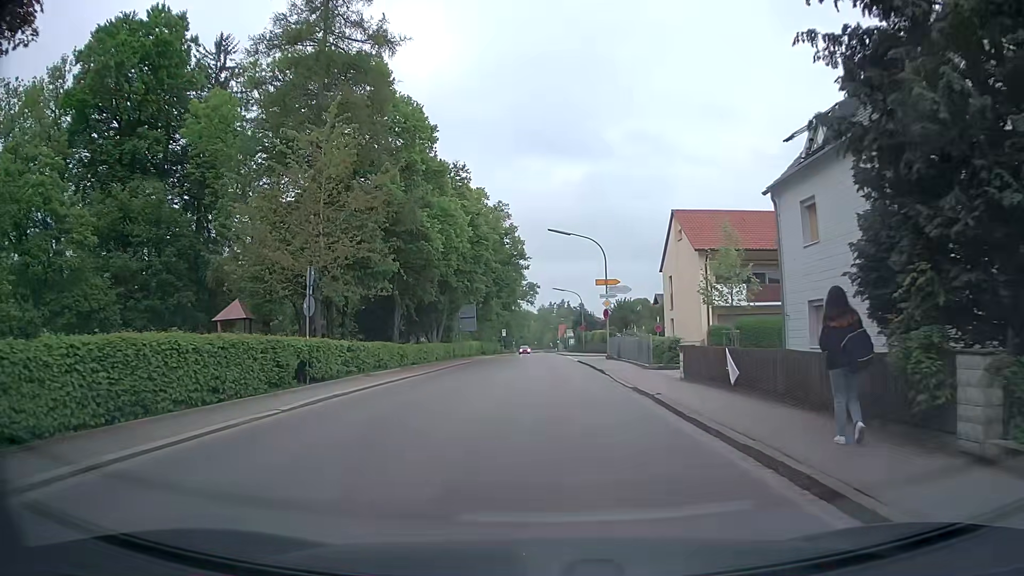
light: Day
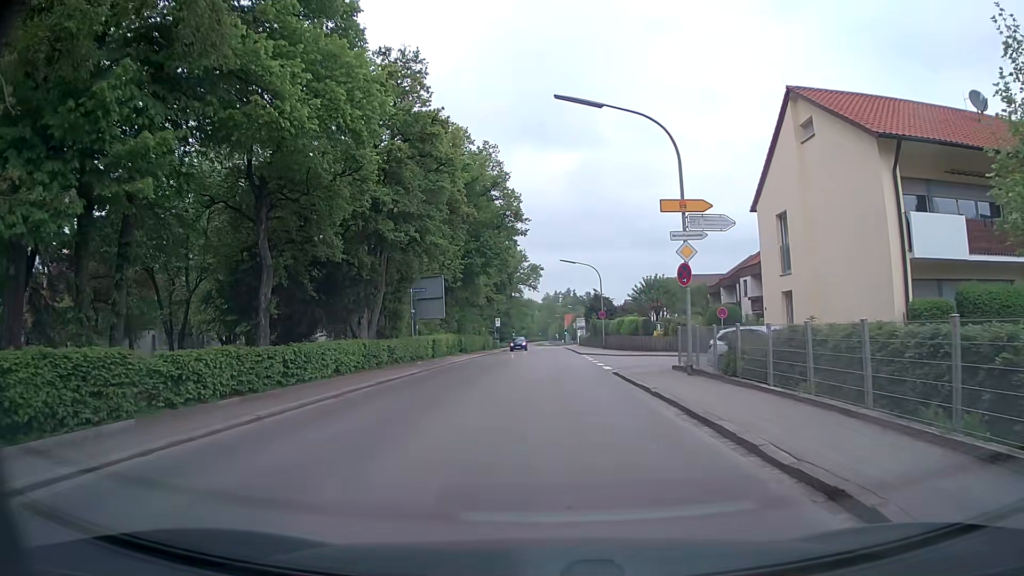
(-0.3, +20.8) m; -2°
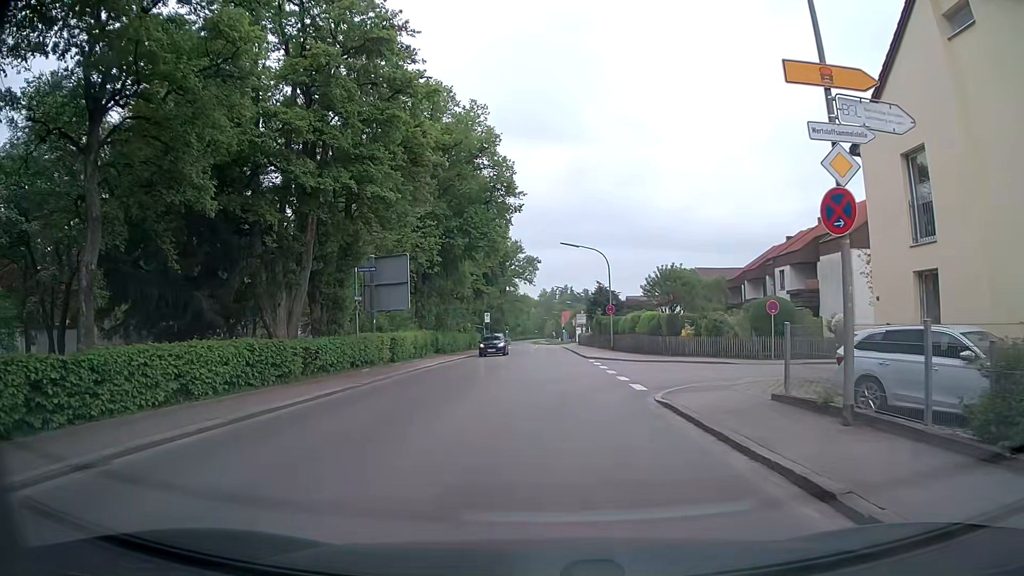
(+0.1, +9.4) m; +1°
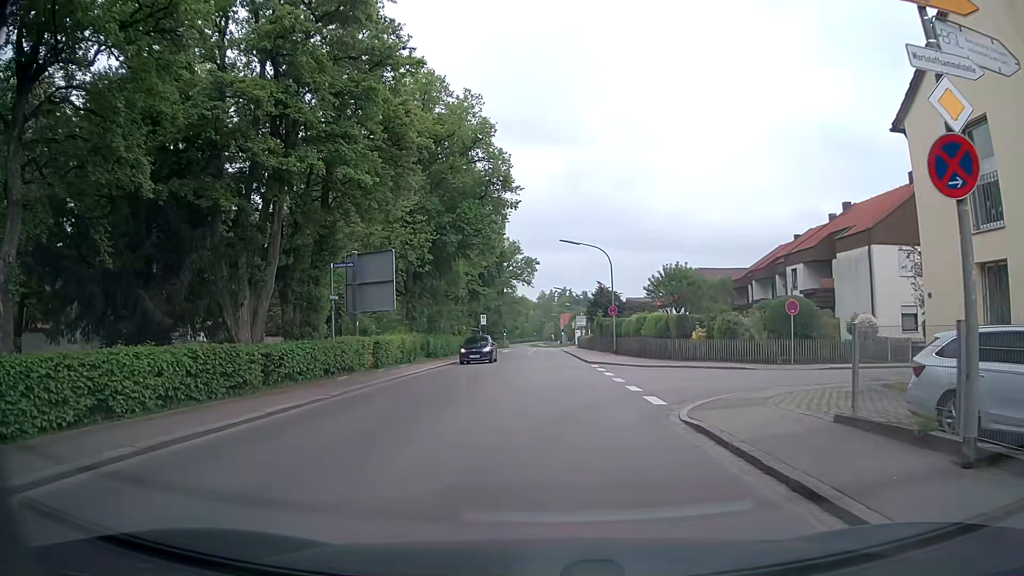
(0.0, +2.7) m; +1°
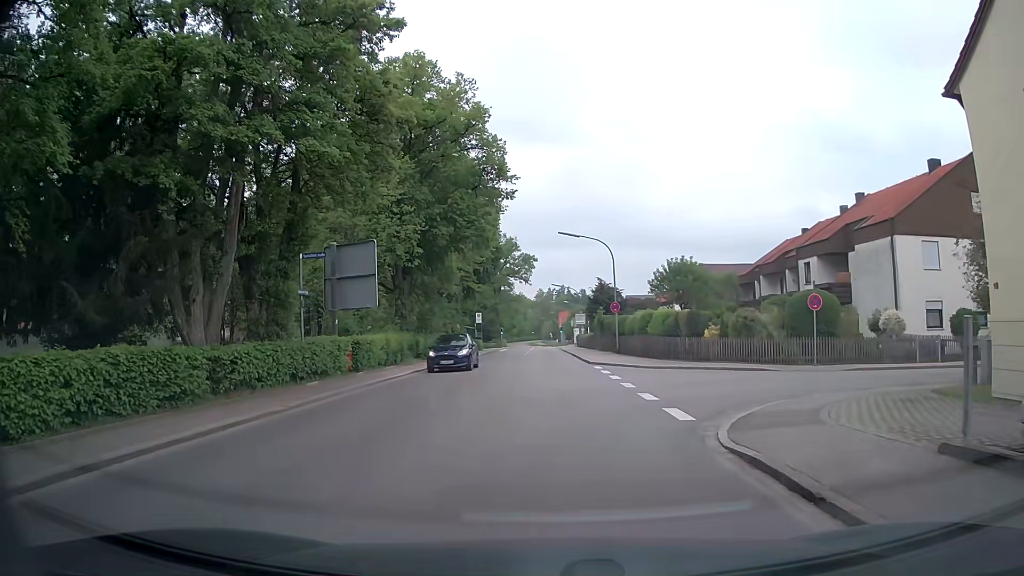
(0.0, +2.7) m; 0°
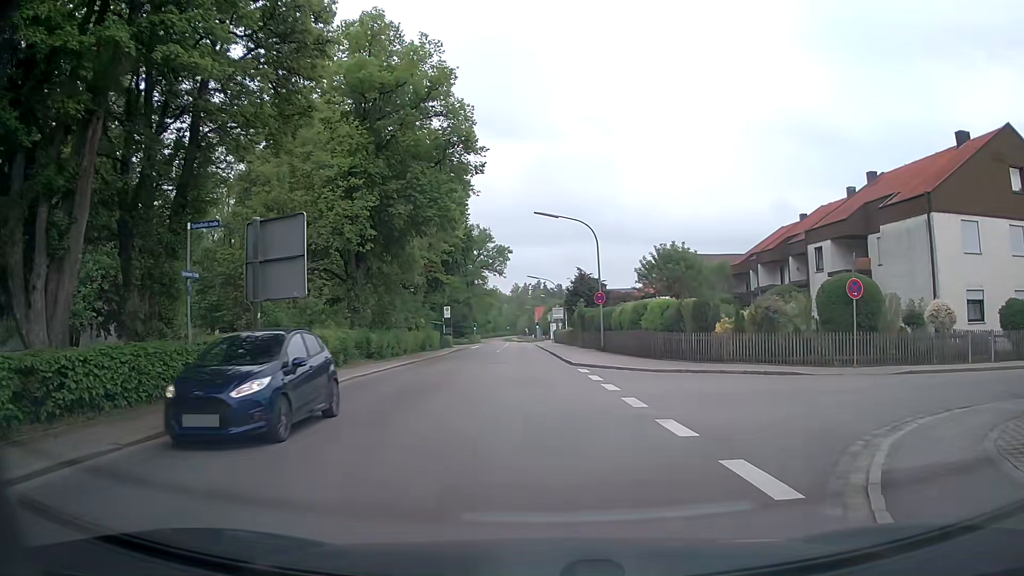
(0.0, +5.3) m; 0°
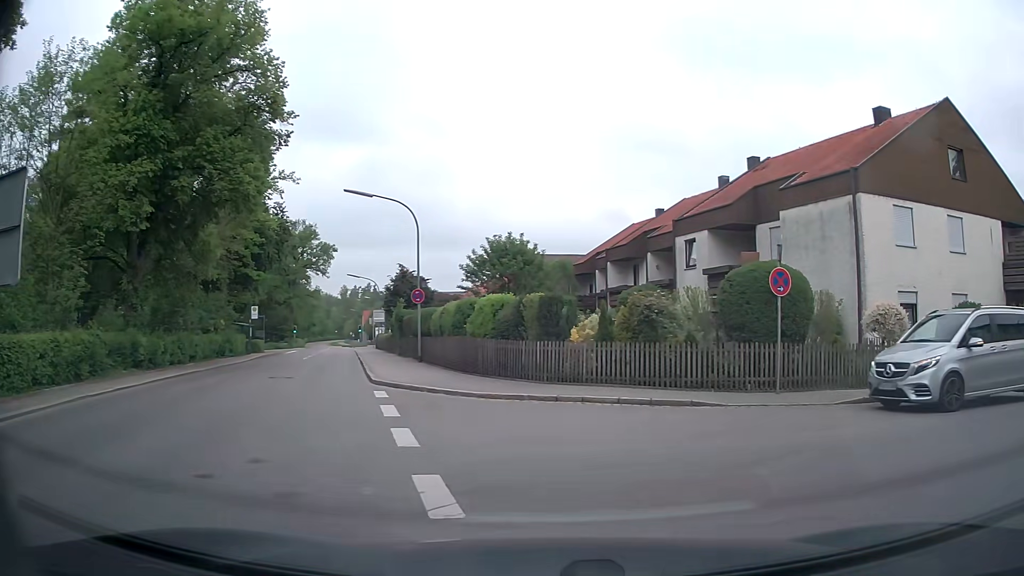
(+0.8, +6.4) m; +16°
